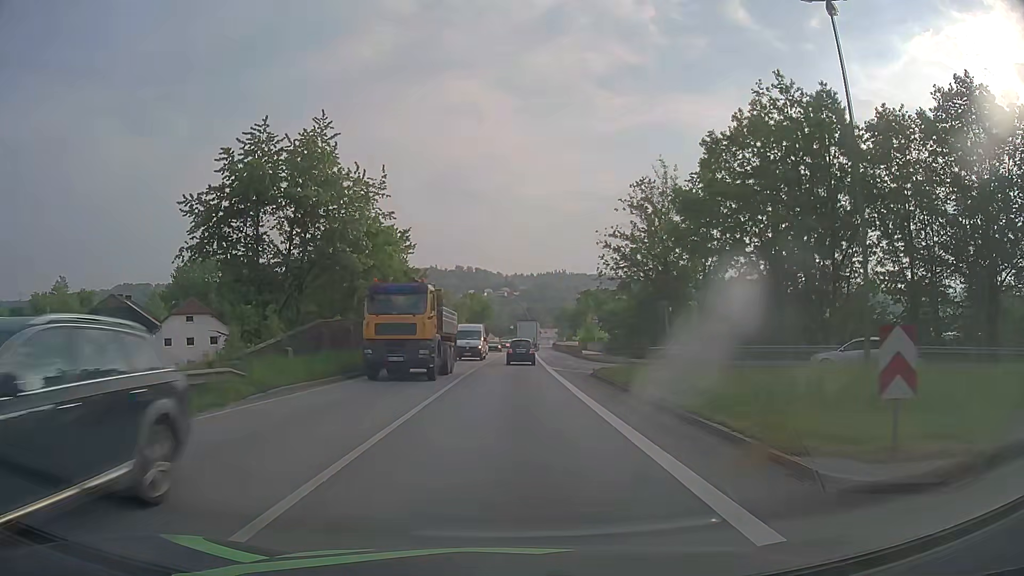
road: primary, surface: asphalt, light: Day
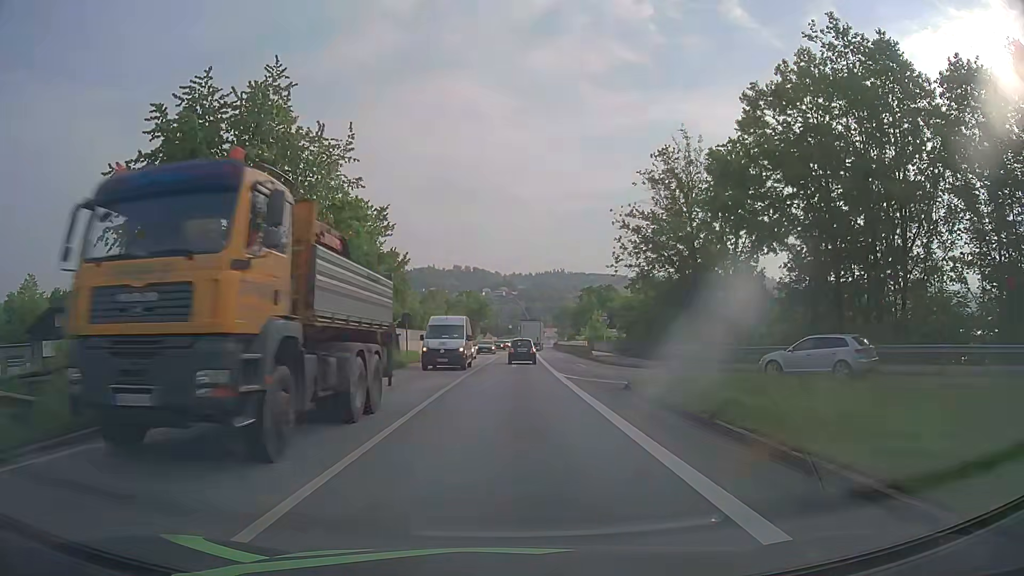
(0.0, +7.9) m; 0°
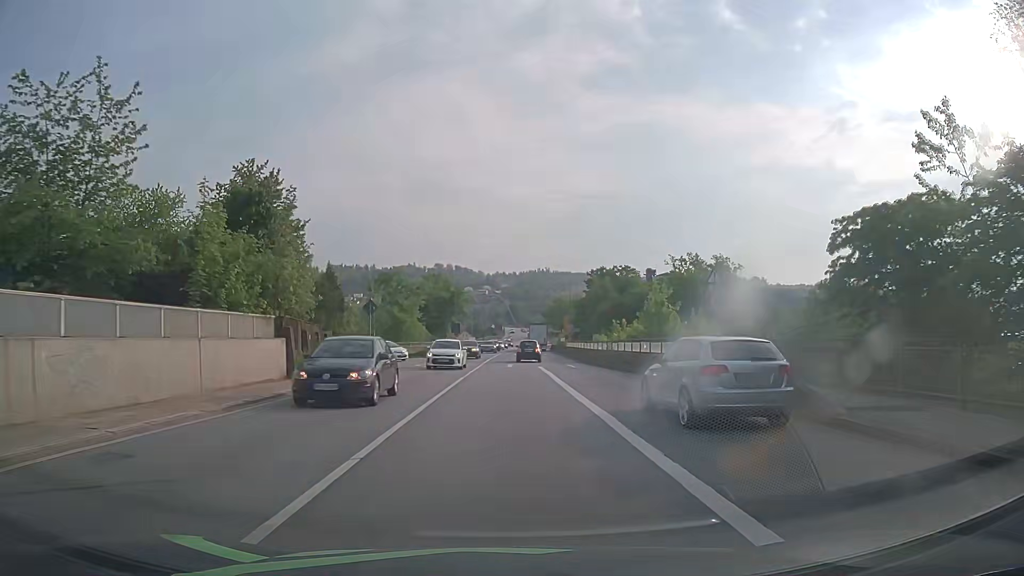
(+0.5, +38.8) m; +2°
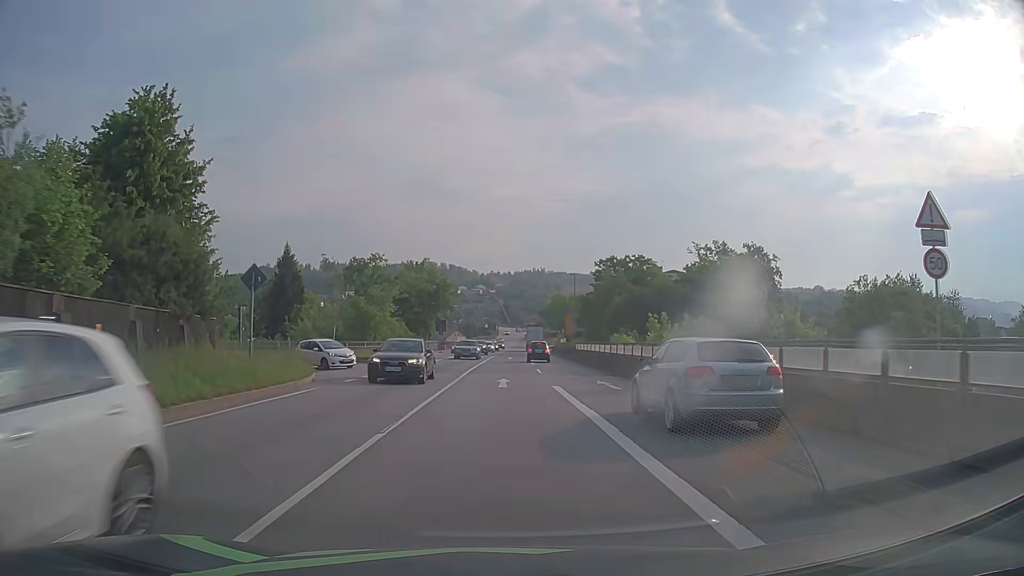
(0.0, +15.4) m; 0°
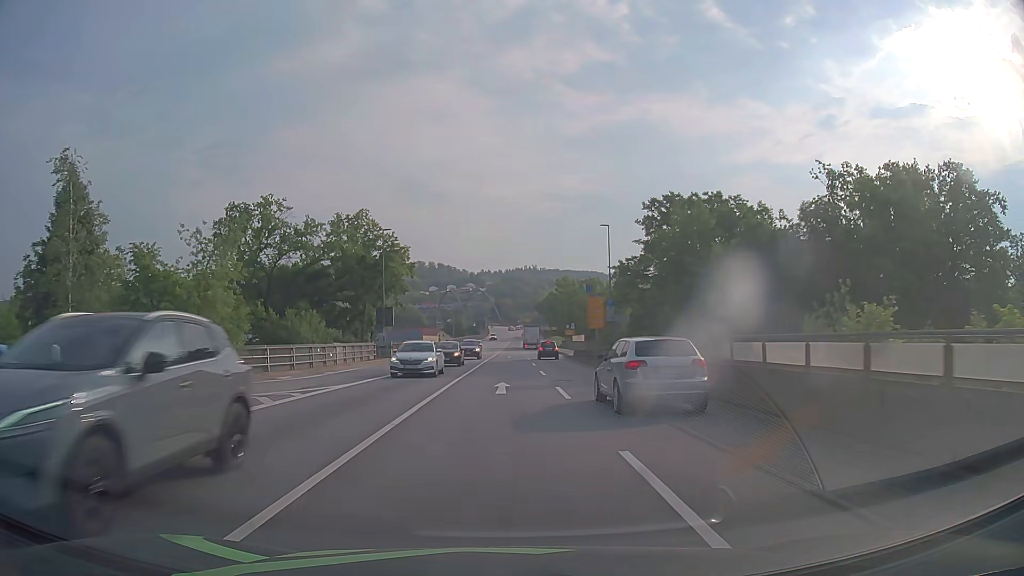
(+0.3, +38.3) m; +1°
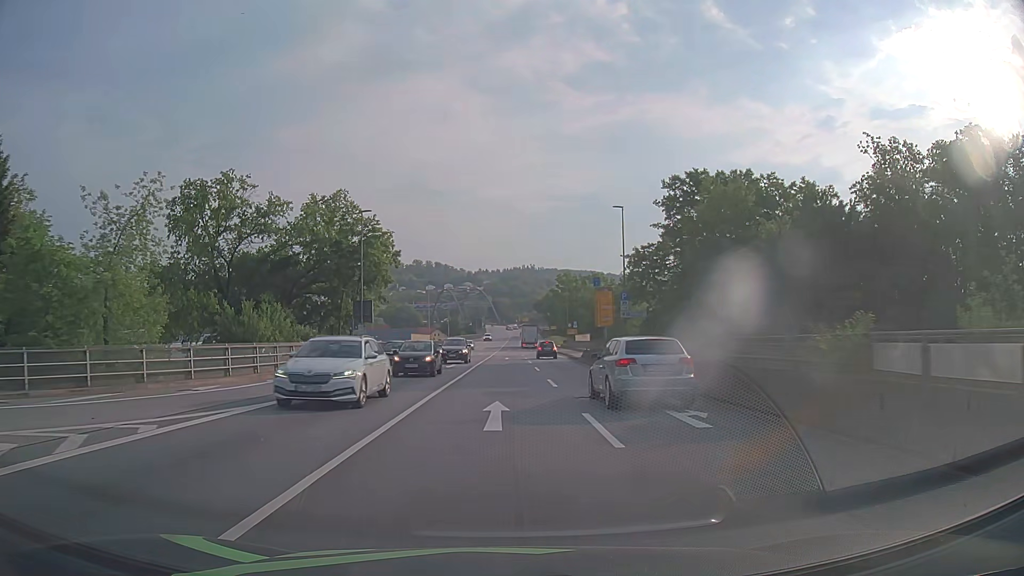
(0.0, +7.7) m; 0°
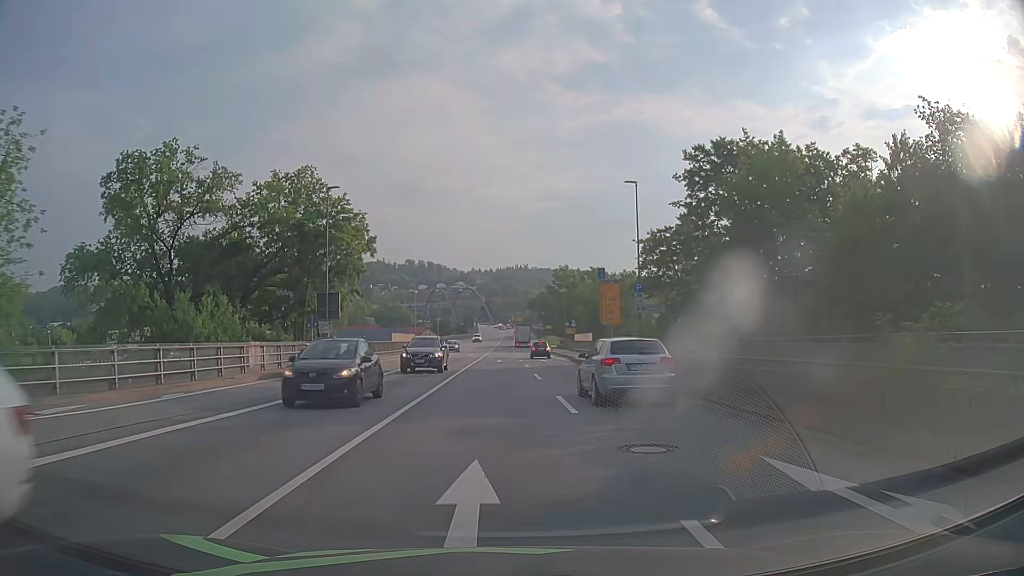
(0.0, +7.7) m; +1°
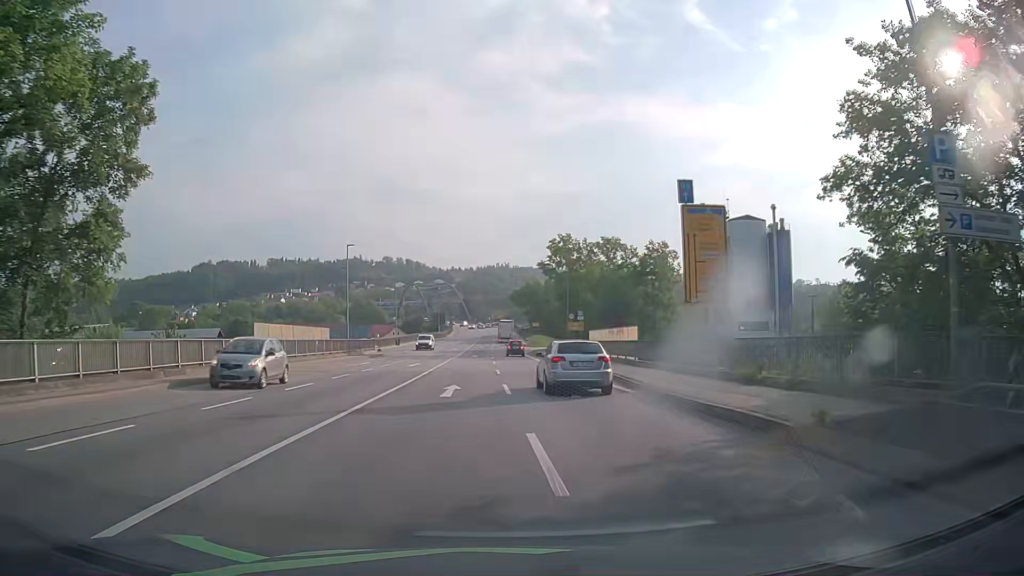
(+0.4, +30.7) m; +2°
(0, +10) (0, +20) (0, +30) (0, +40) (0, +50) (0, +60) (0, +70) (-1, +80) (-1, +90) (-1, +100) m
